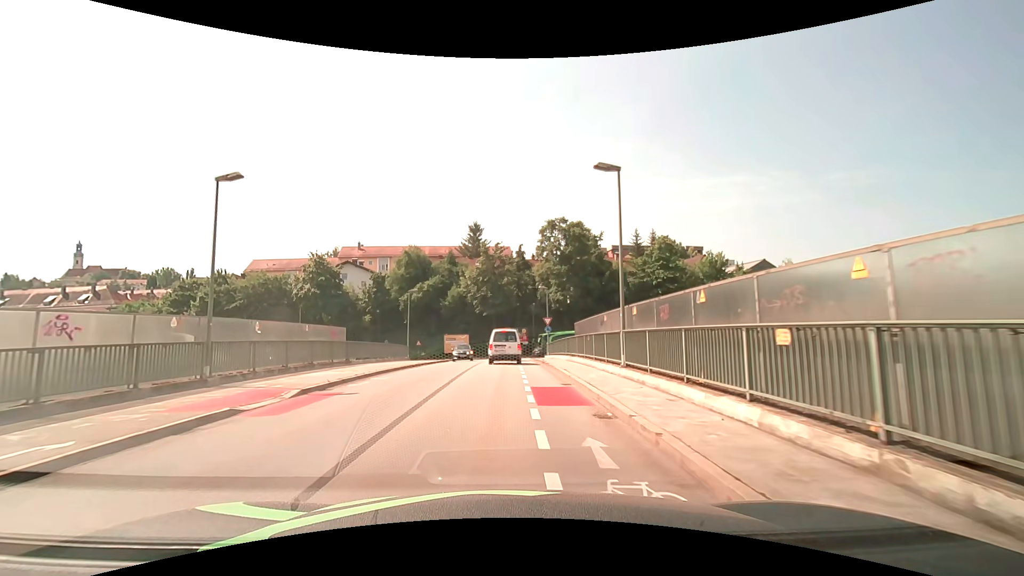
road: unclassified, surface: asphalt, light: Day
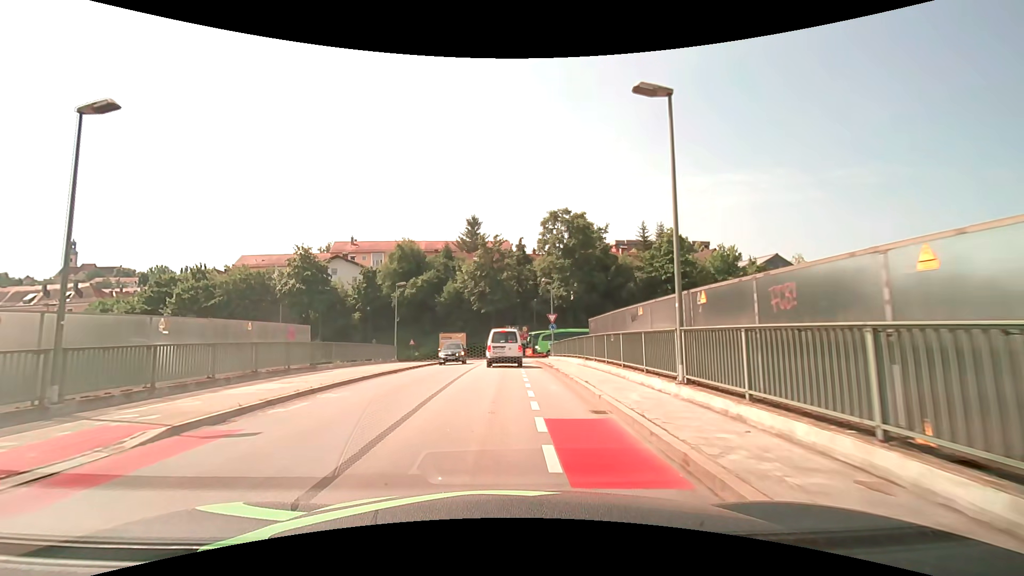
(0.0, +5.0) m; 0°
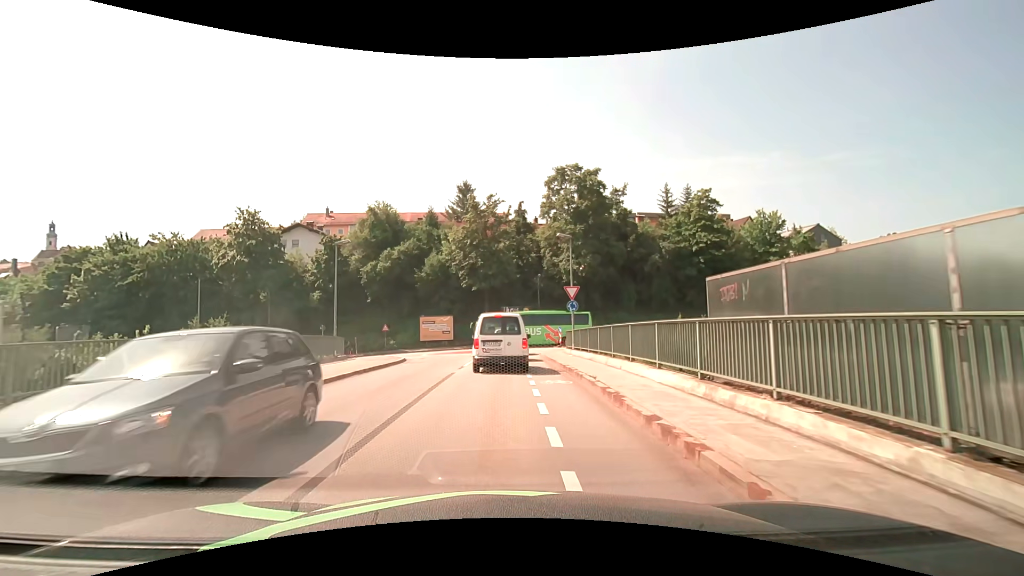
(0.0, +13.3) m; +1°
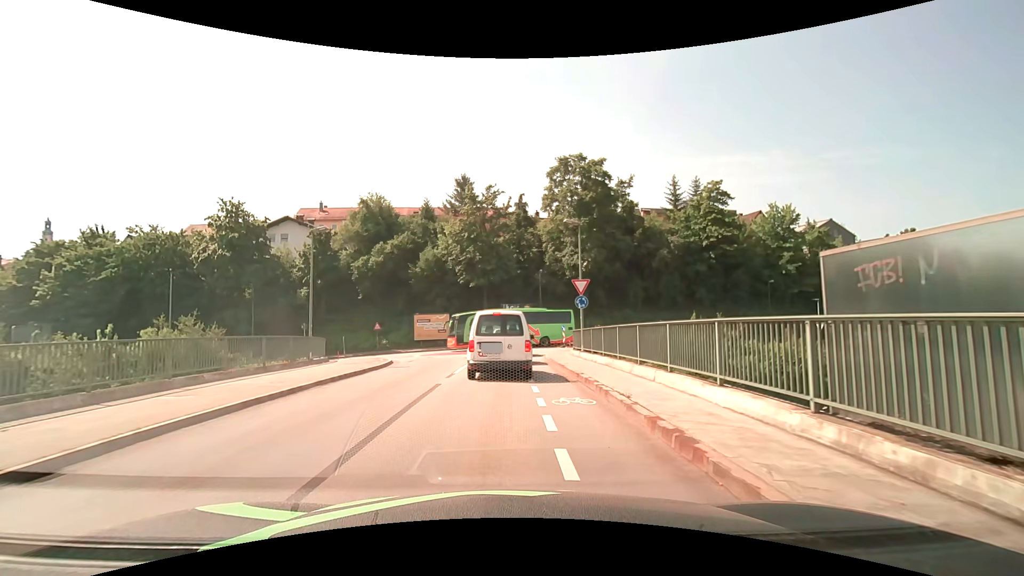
(0.0, +3.2) m; 0°
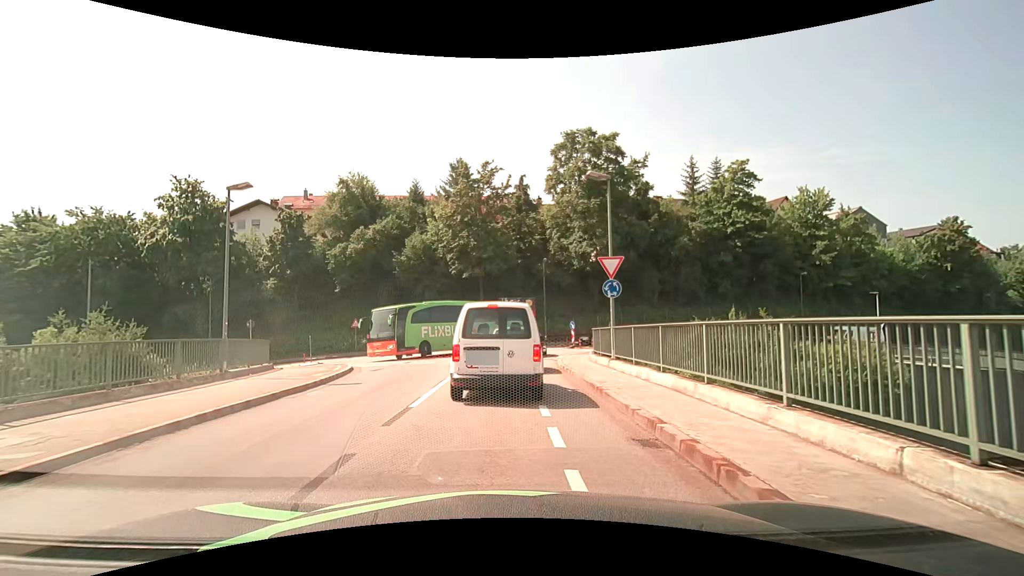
(0.0, +6.7) m; 0°
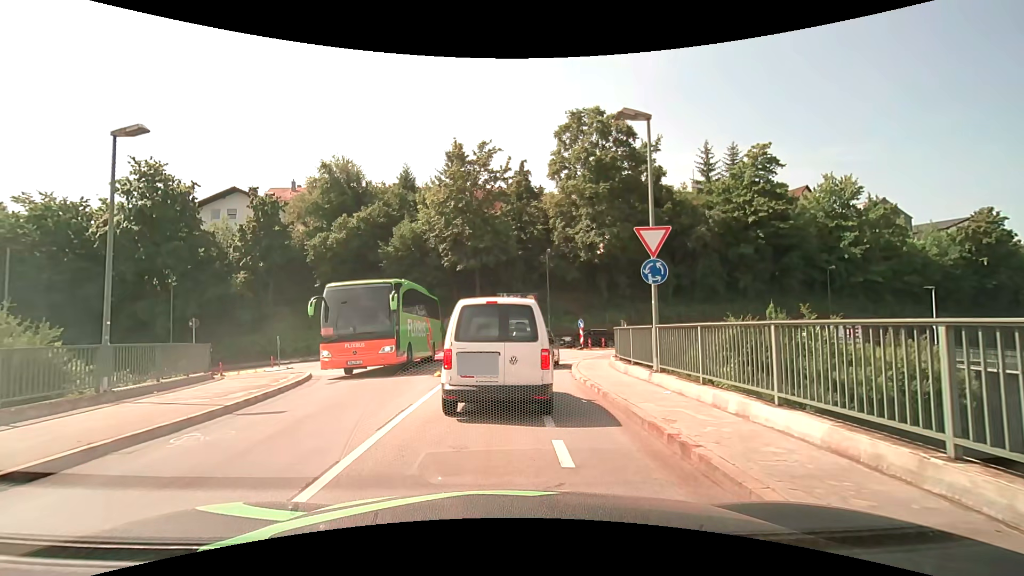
(0.0, +4.7) m; +1°
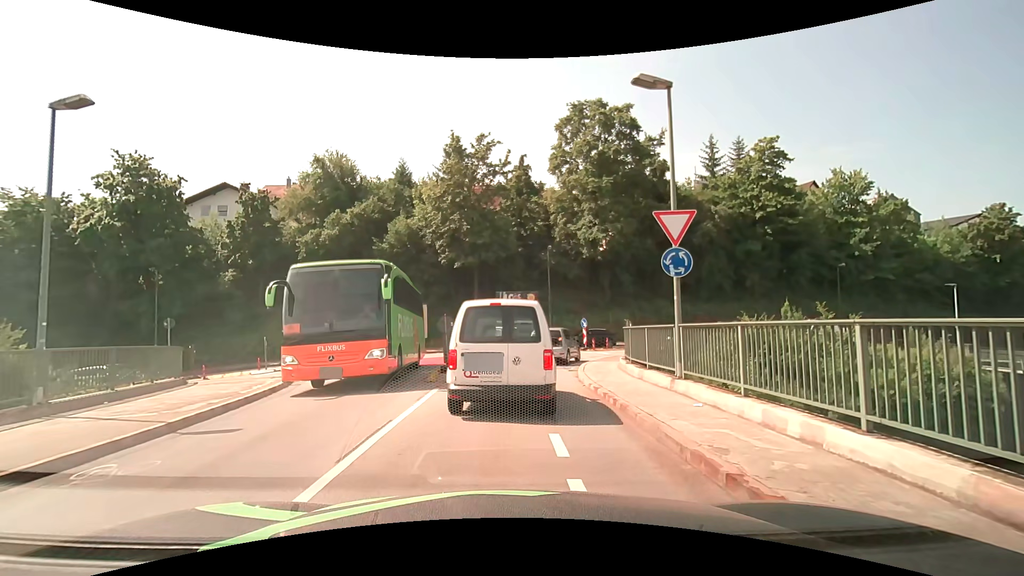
(0.0, +1.6) m; 0°
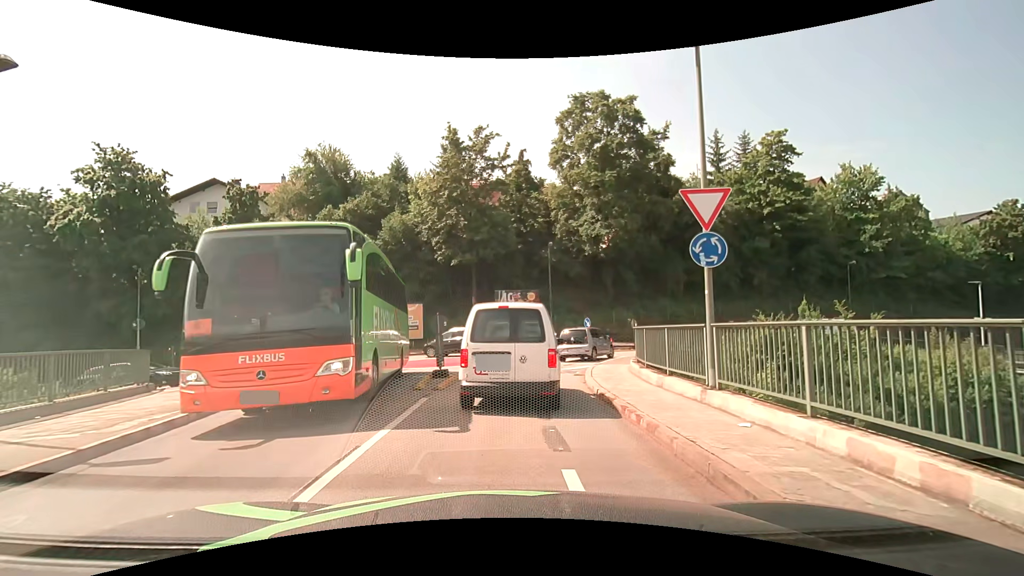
(0.0, +1.6) m; -1°
